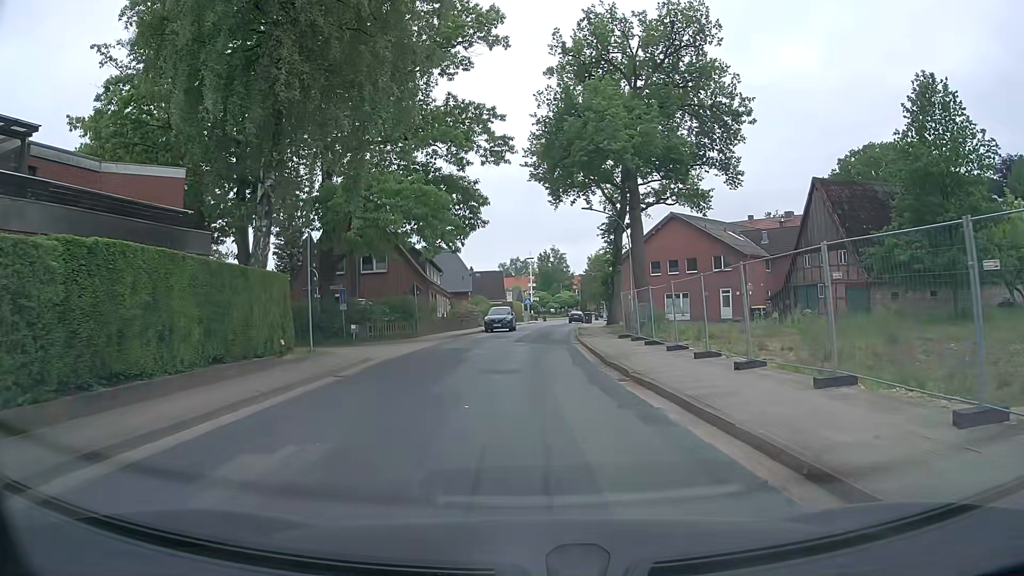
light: Day
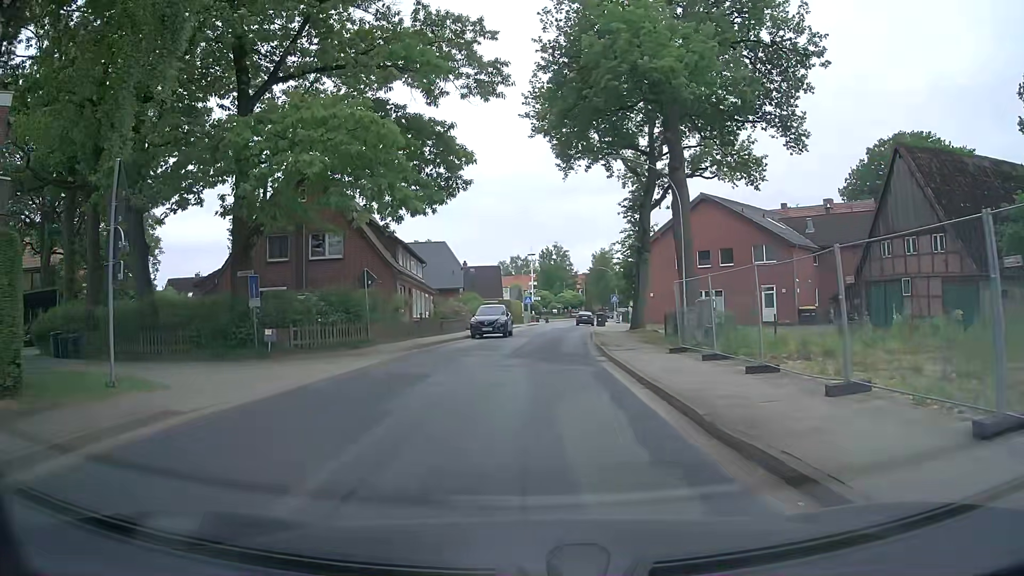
(-0.1, +11.2) m; 0°
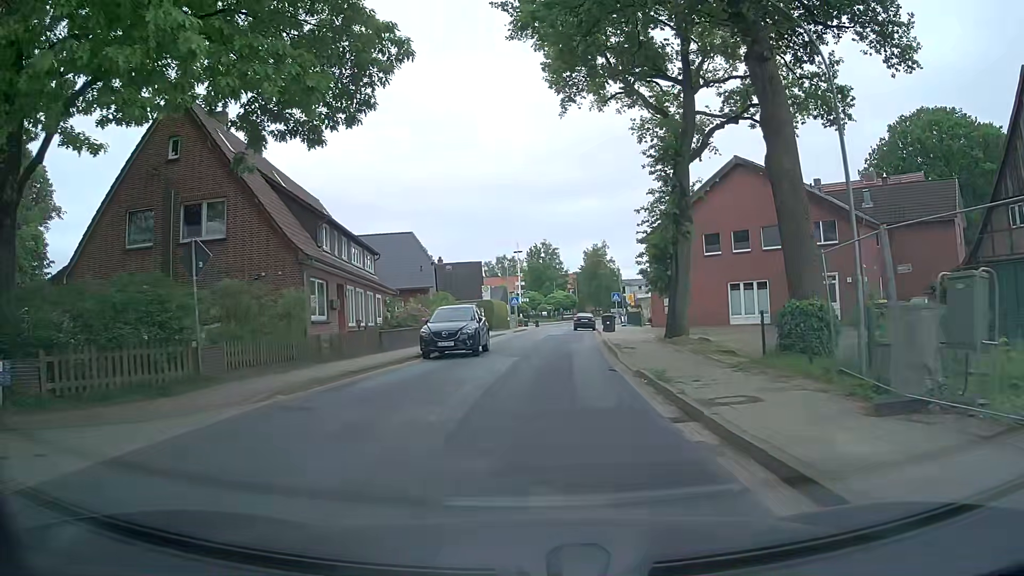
(+0.1, +12.6) m; +1°
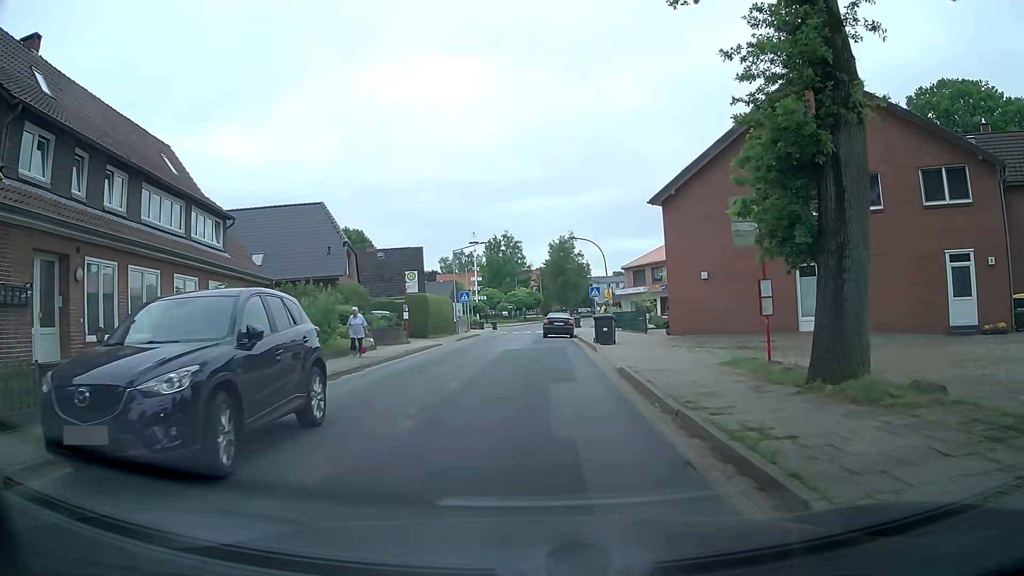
(+0.4, +16.1) m; +4°
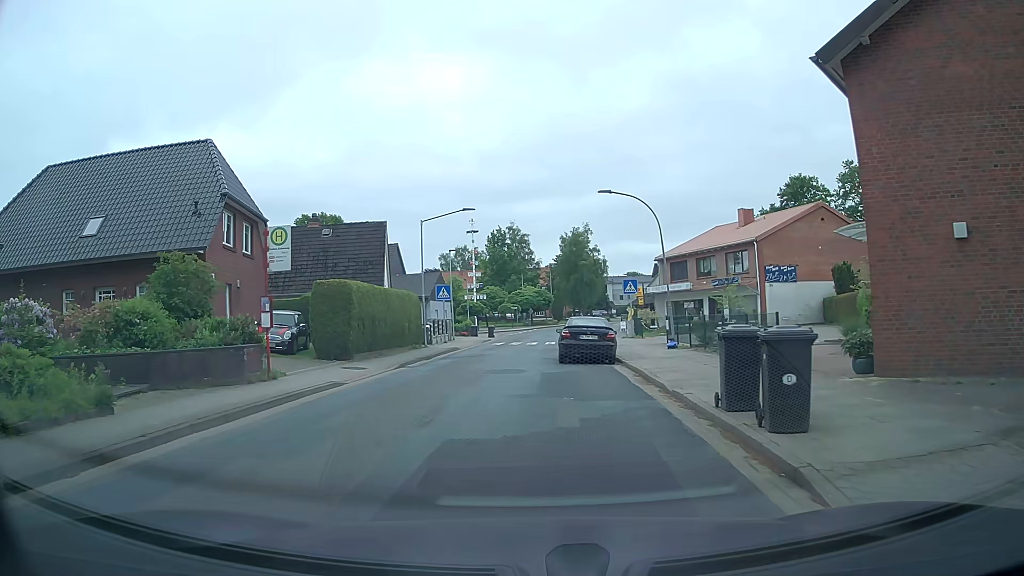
(-0.3, +17.1) m; -1°
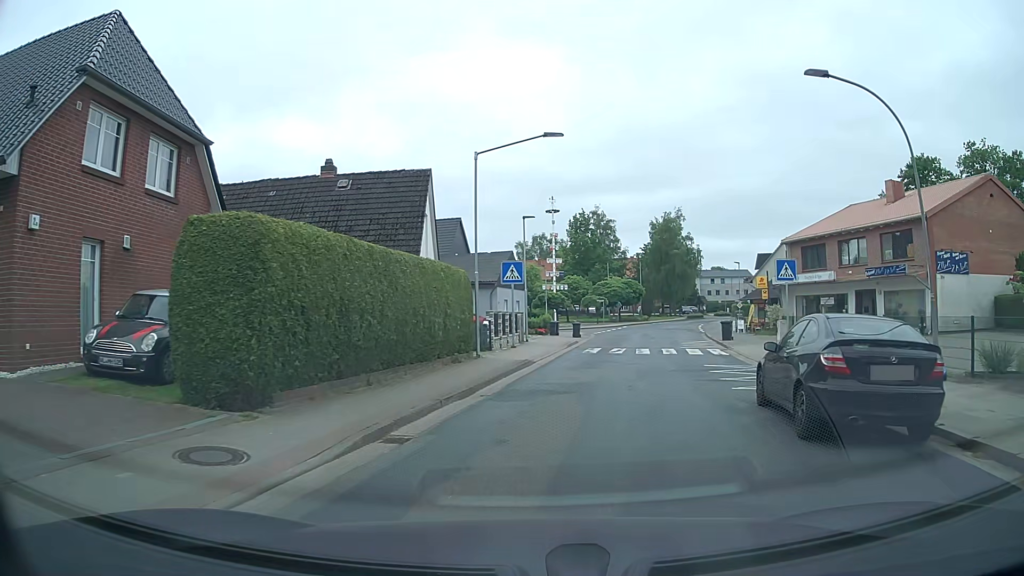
(-1.3, +12.9) m; -8°
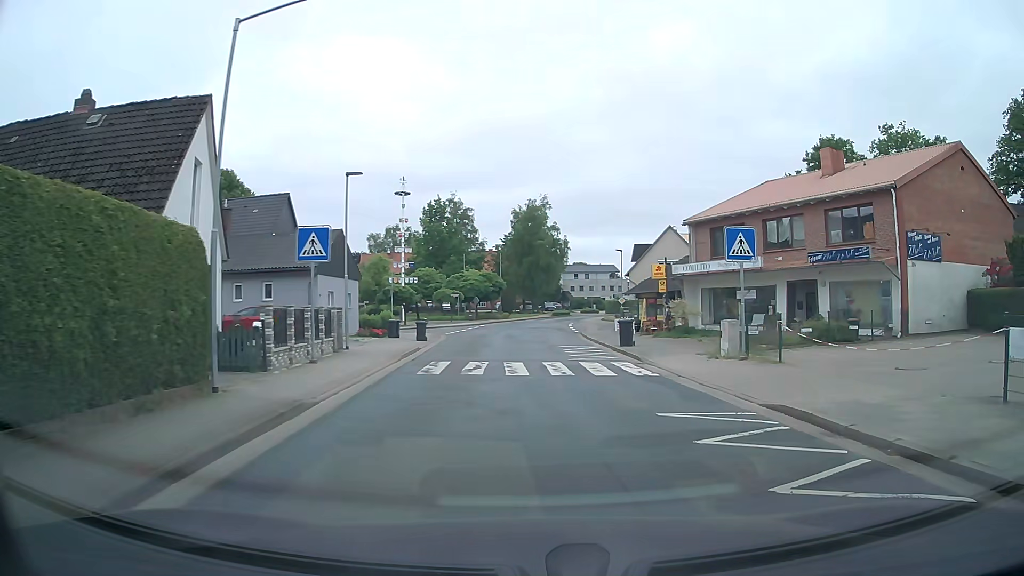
(+0.8, +9.7) m; +11°
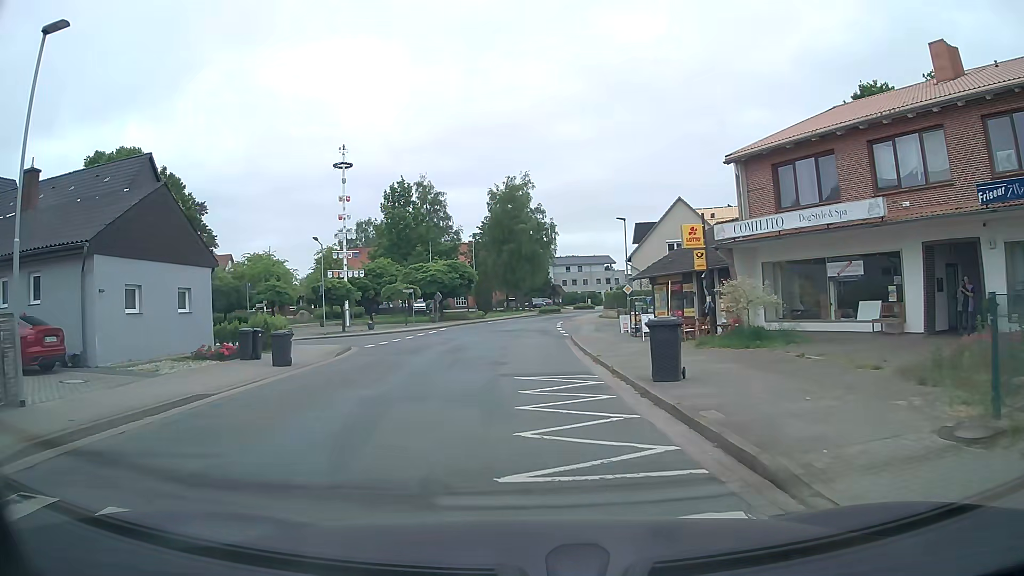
(+1.8, +14.9) m; +3°
